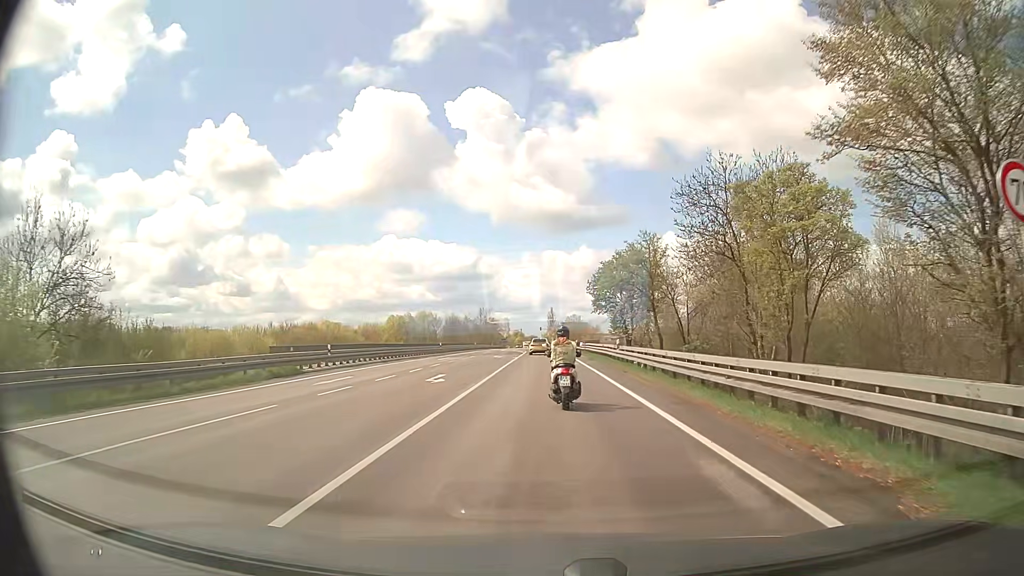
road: secondary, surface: asphalt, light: Day
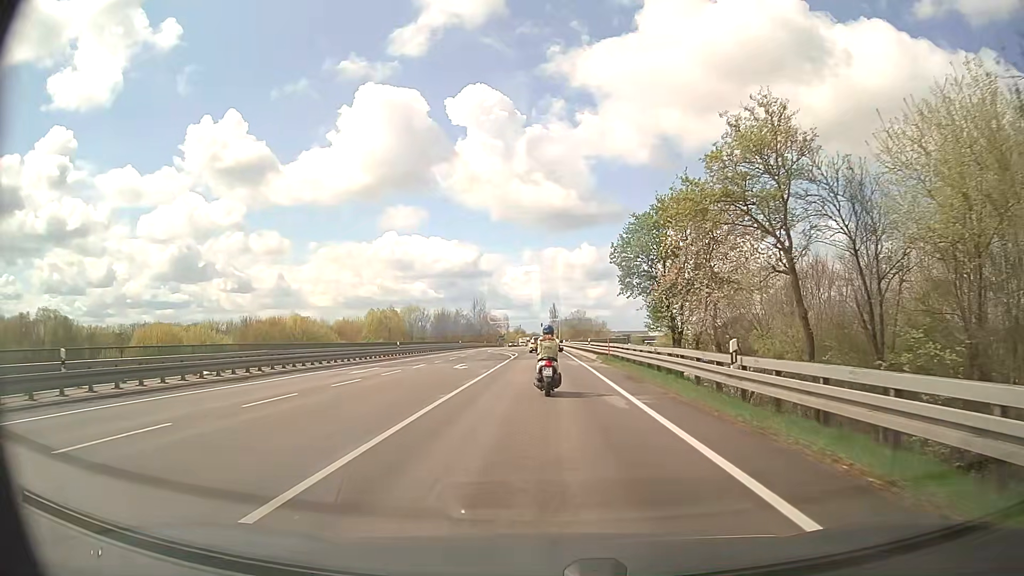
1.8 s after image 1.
(+0.1, +22.5) m; 0°
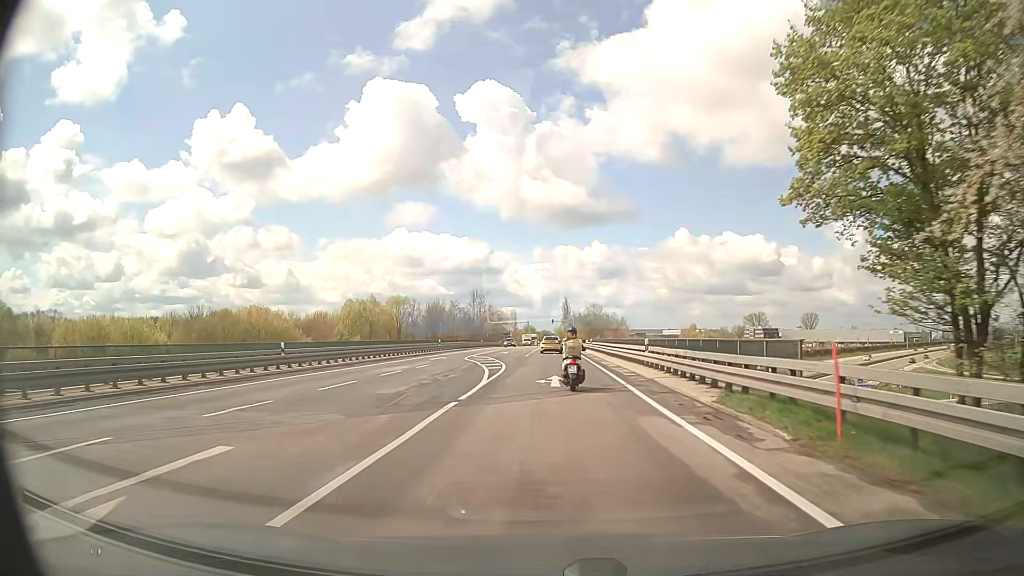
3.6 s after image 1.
(-0.3, +26.5) m; -1°
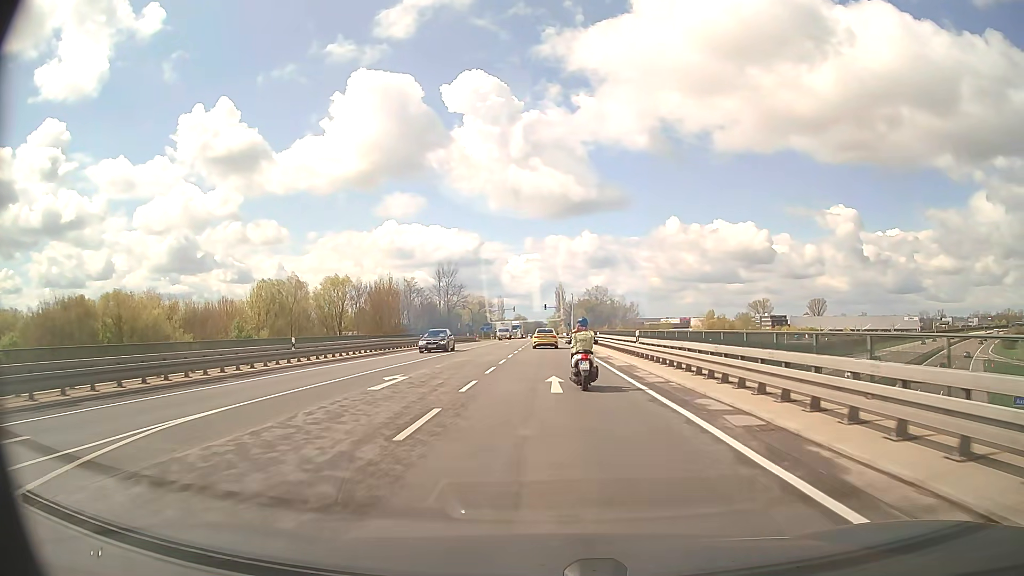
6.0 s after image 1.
(+0.1, +38.6) m; +1°
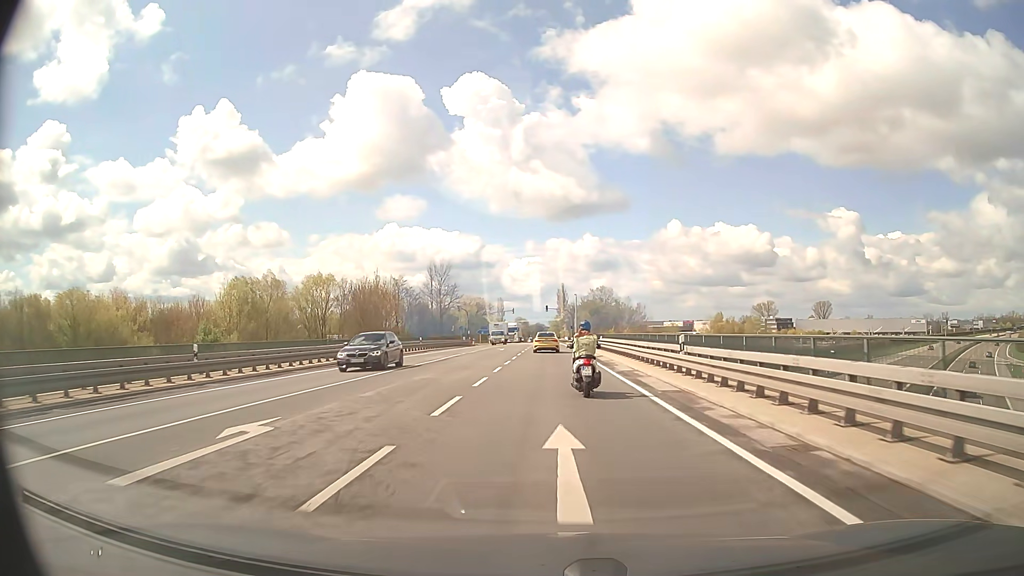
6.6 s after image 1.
(0.0, +9.2) m; 0°
(0, +10) (0, +20) (0, +30) (0, +40) (0, +50) (0, +60) (0, +70) (0, +80) (0, +90) (0, +100) m
